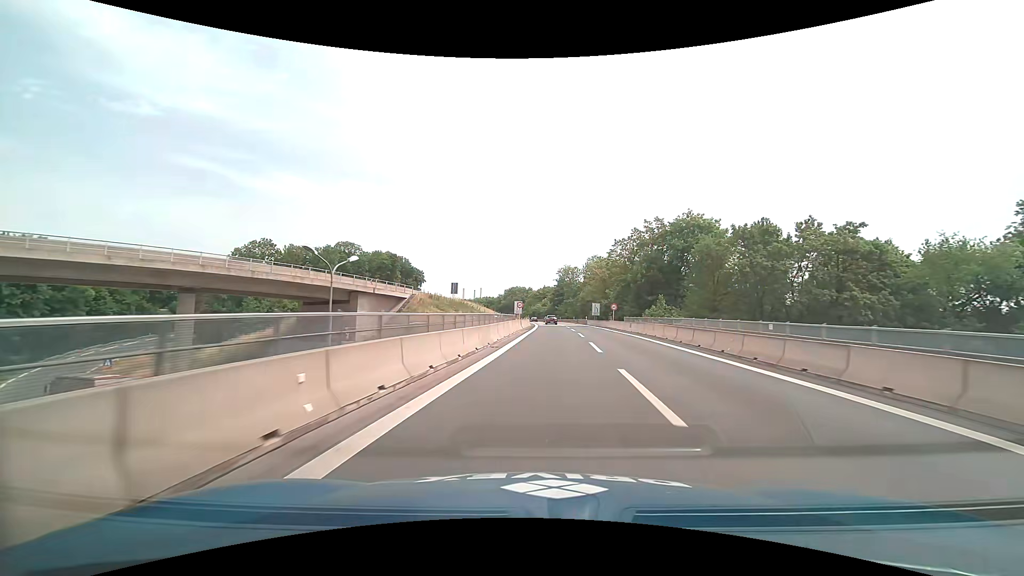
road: motorway_link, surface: asphalt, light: Day
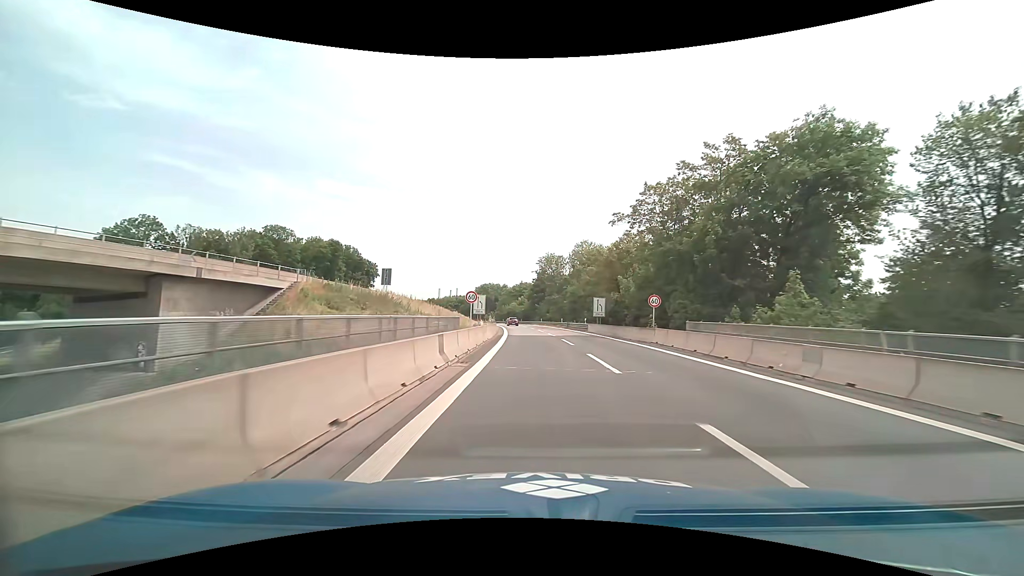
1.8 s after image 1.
(+1.2, +29.5) m; +3°
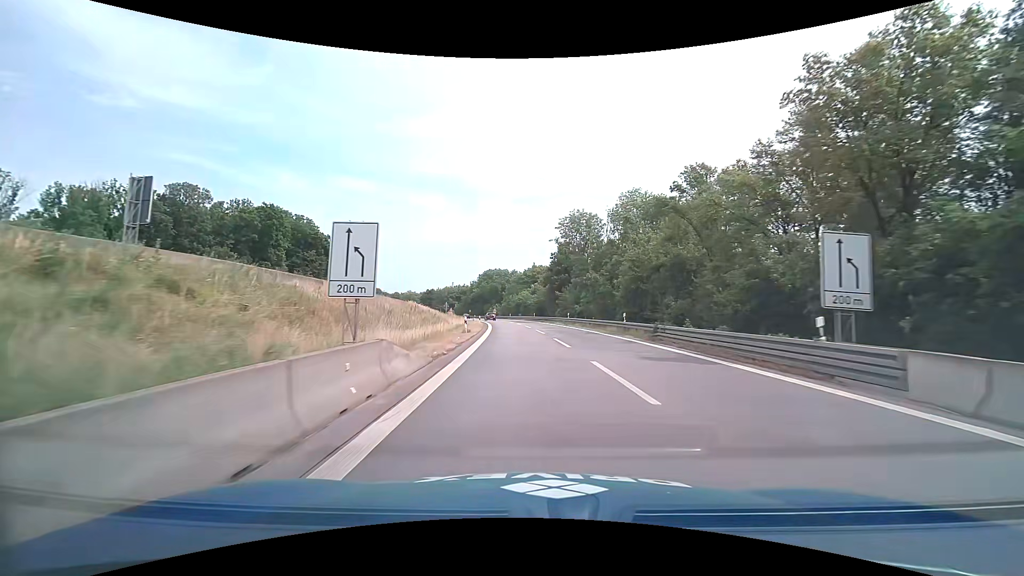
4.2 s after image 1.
(-0.4, +40.5) m; -1°
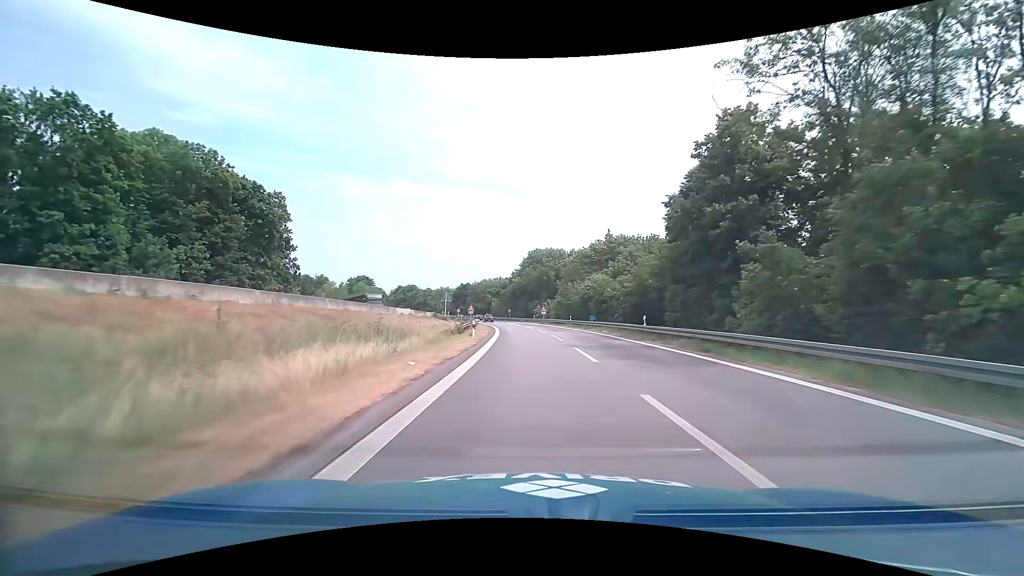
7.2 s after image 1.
(-2.6, +53.3) m; -6°
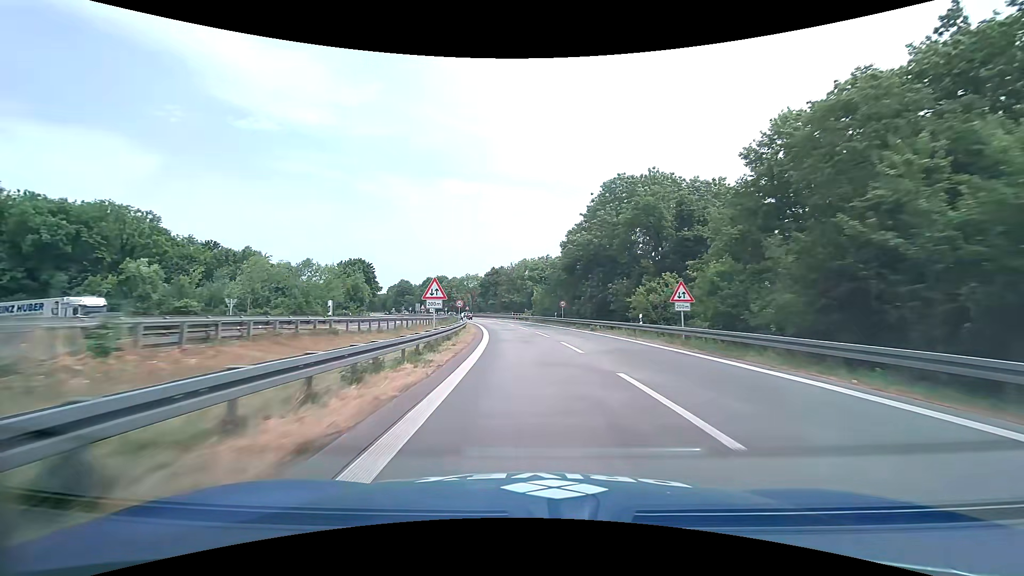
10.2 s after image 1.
(-2.8, +56.2) m; -6°
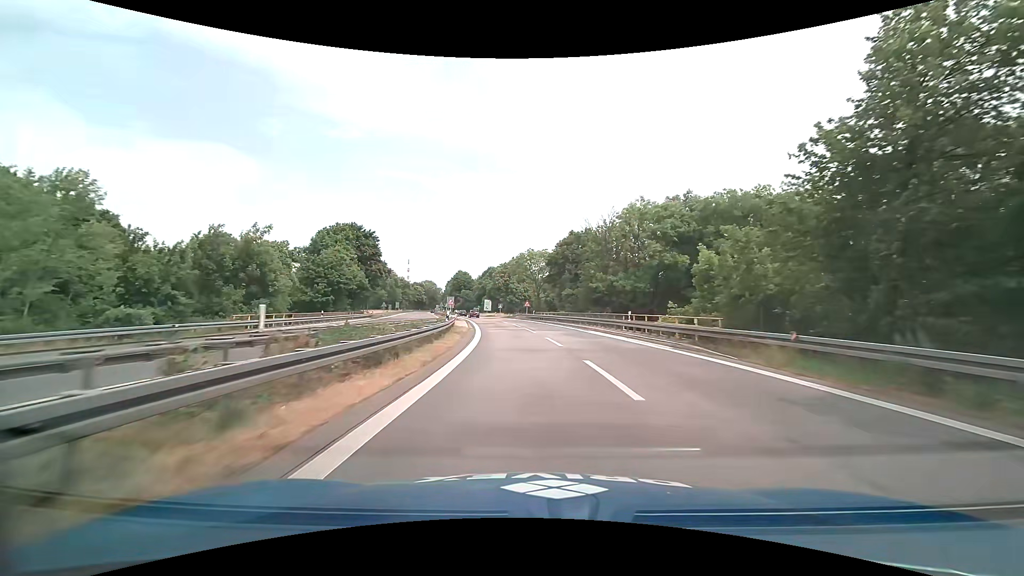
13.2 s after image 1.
(-4.1, +56.3) m; -9°
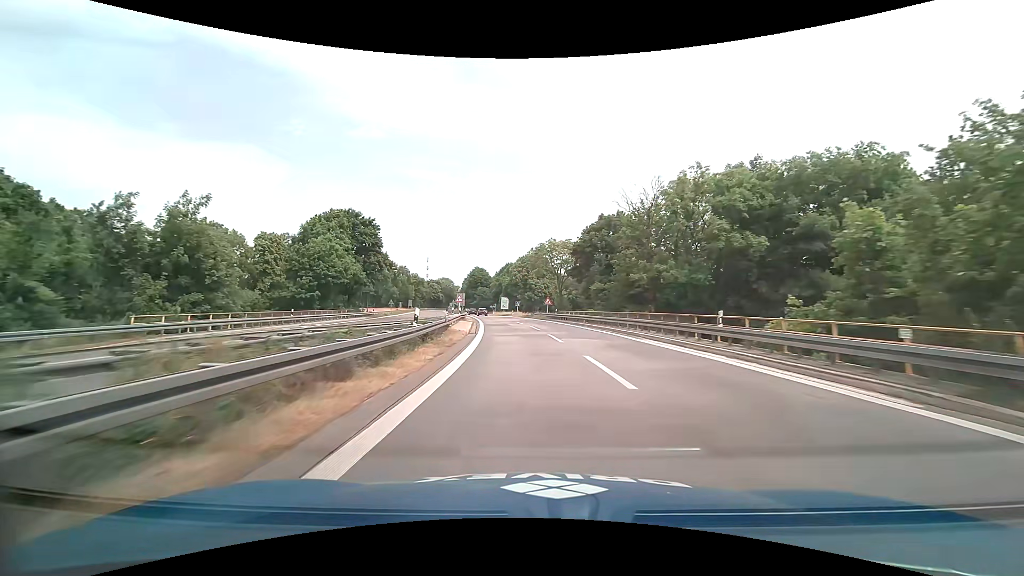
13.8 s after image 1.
(-0.2, +10.7) m; -2°
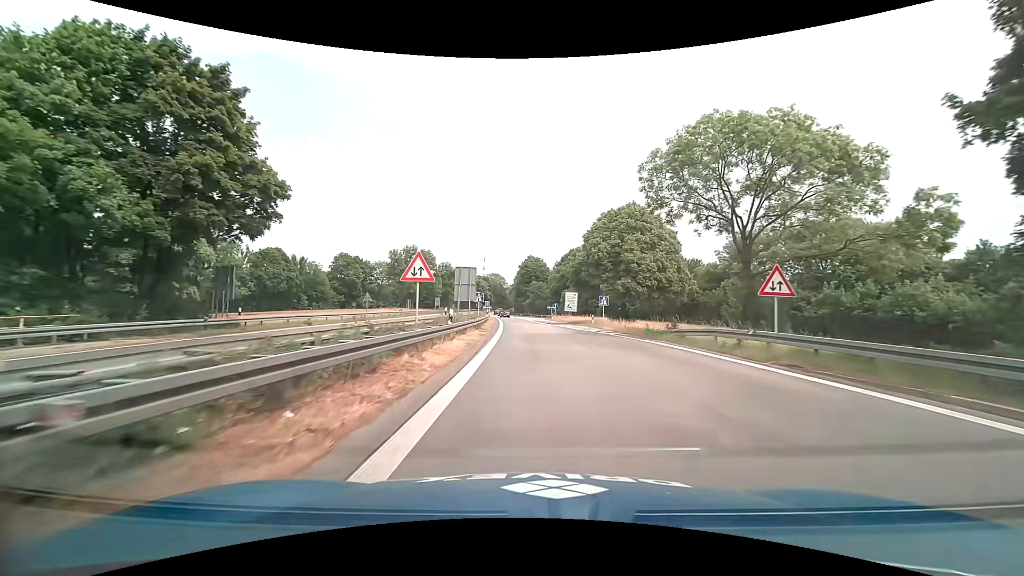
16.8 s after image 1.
(-3.8, +49.4) m; -7°
(0, +10) (0, +20) (-1, +30) (-1, +40) (-1, +50) (-2, +60) (-2, +70) (-3, +80) (-4, +90) (-5, +100) m
